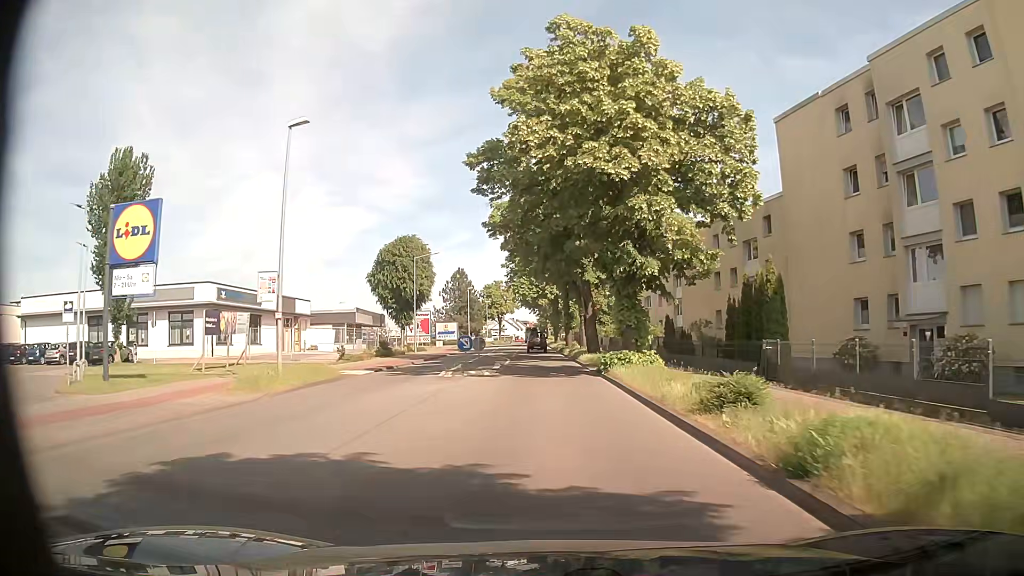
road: secondary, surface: asphalt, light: Day
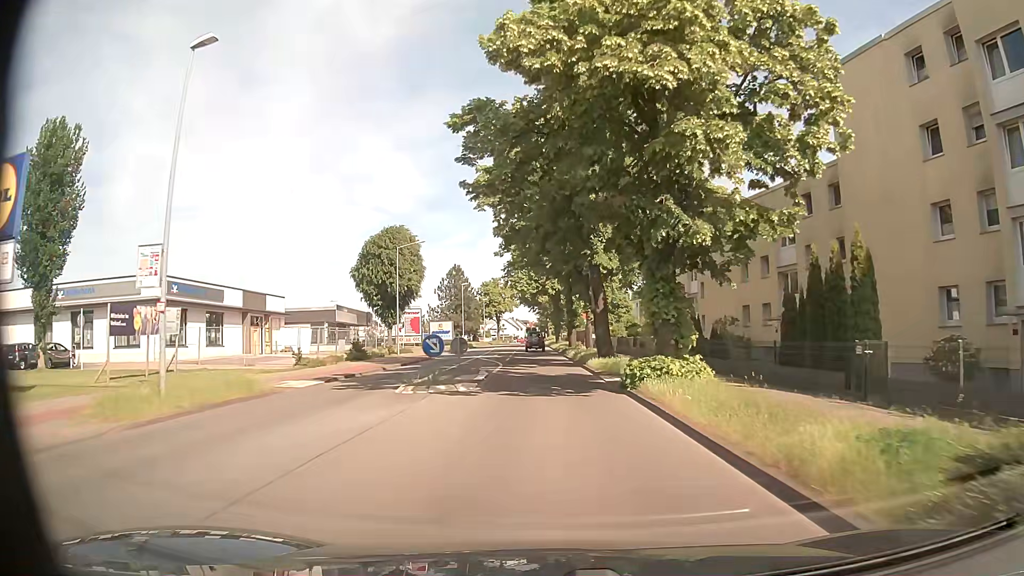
(0.0, +6.9) m; 0°
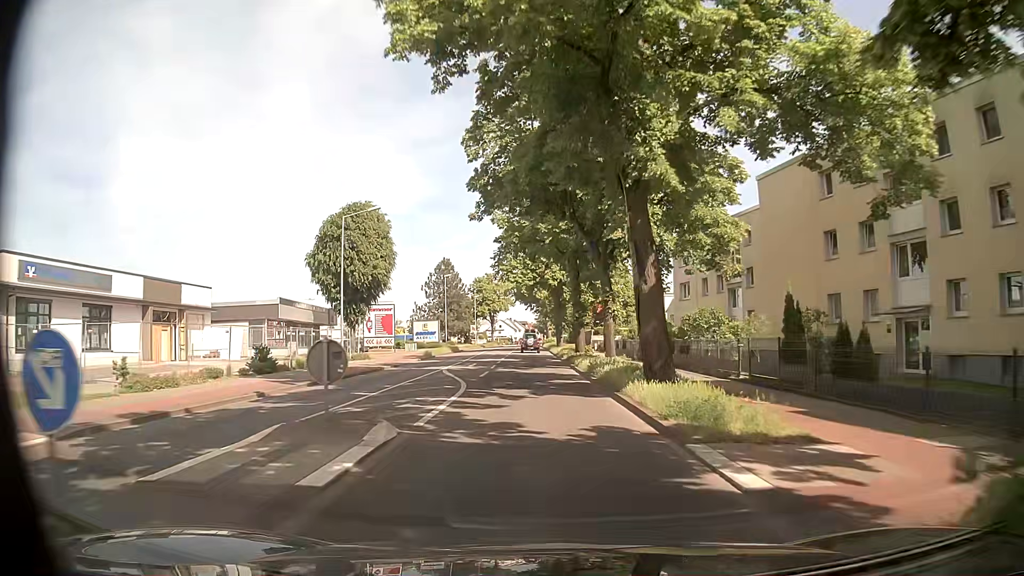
(0.0, +13.9) m; 0°
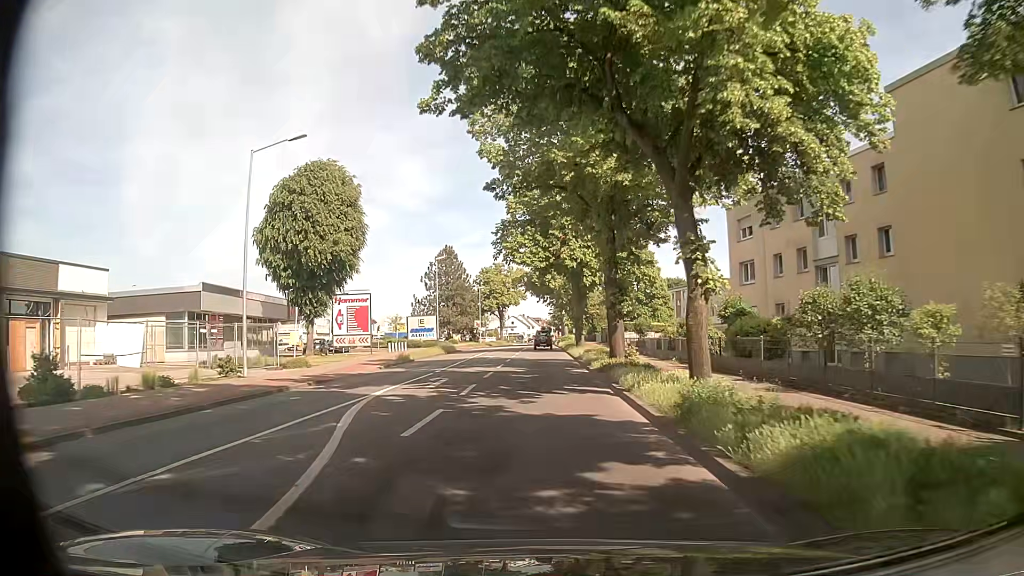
(-0.2, +14.0) m; -1°
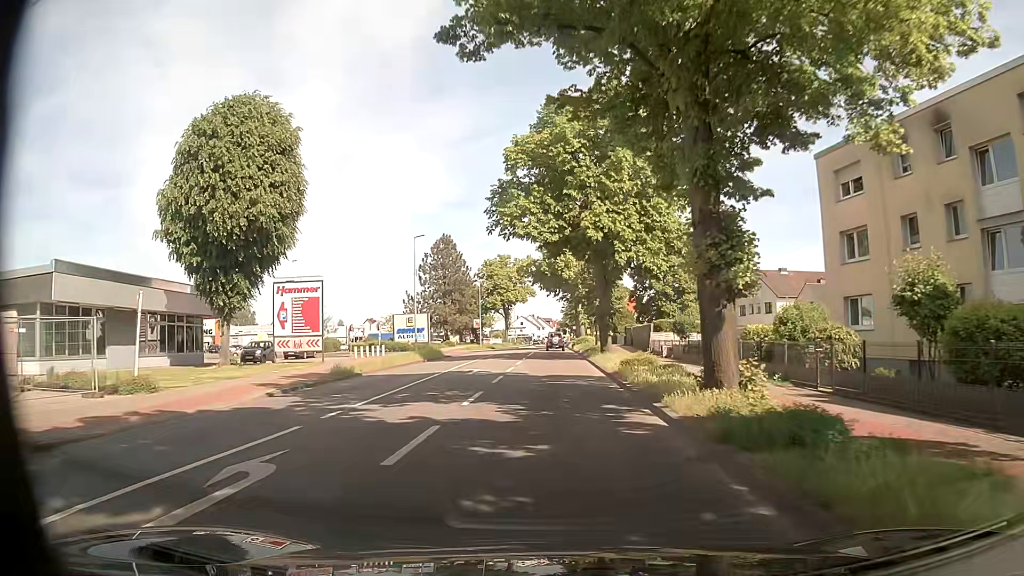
(-0.1, +14.0) m; -1°
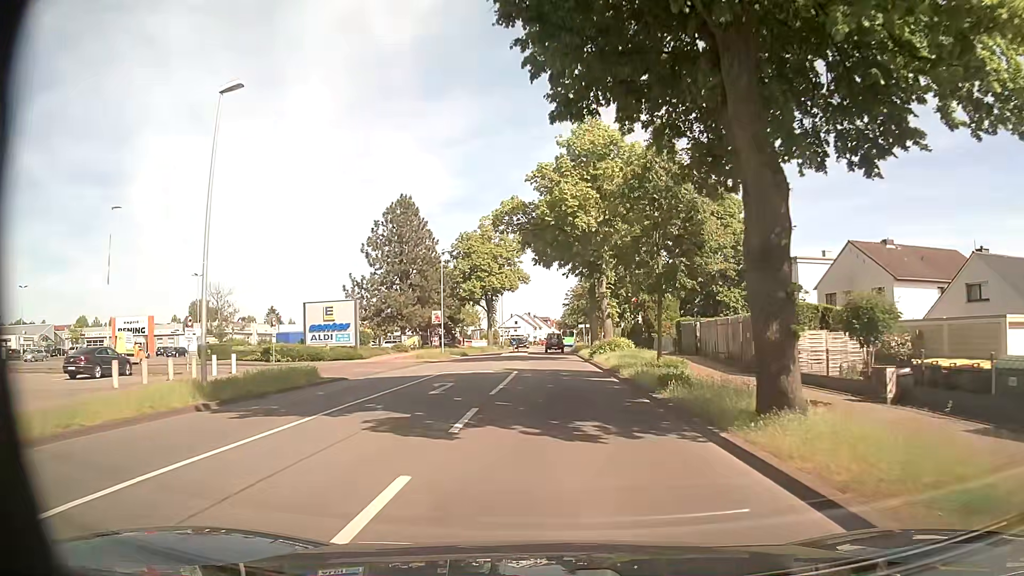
(-0.1, +27.7) m; 0°
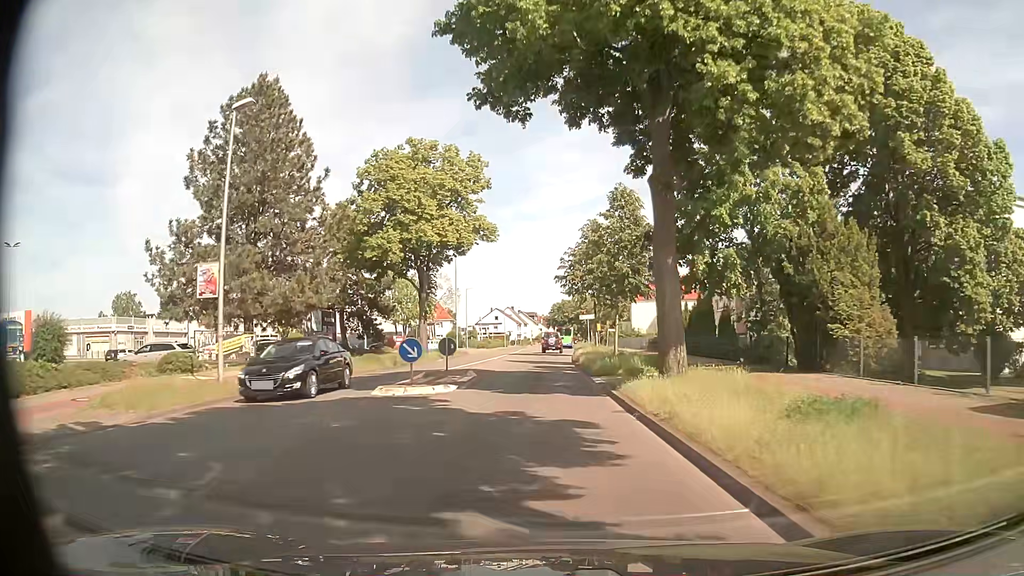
(+0.5, +34.0) m; +1°
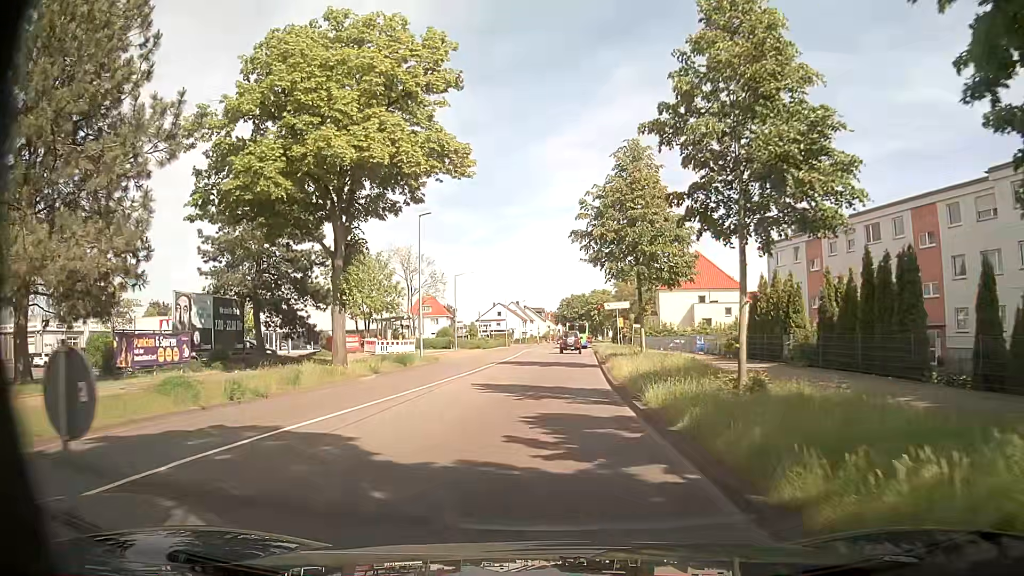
(-0.1, +18.1) m; 0°
(0, +10) (0, +20) (0, +30) (+1, +40) (+1, +50) (+2, +60) (+2, +70) (+3, +80) (+3, +90) (+4, +100) m
